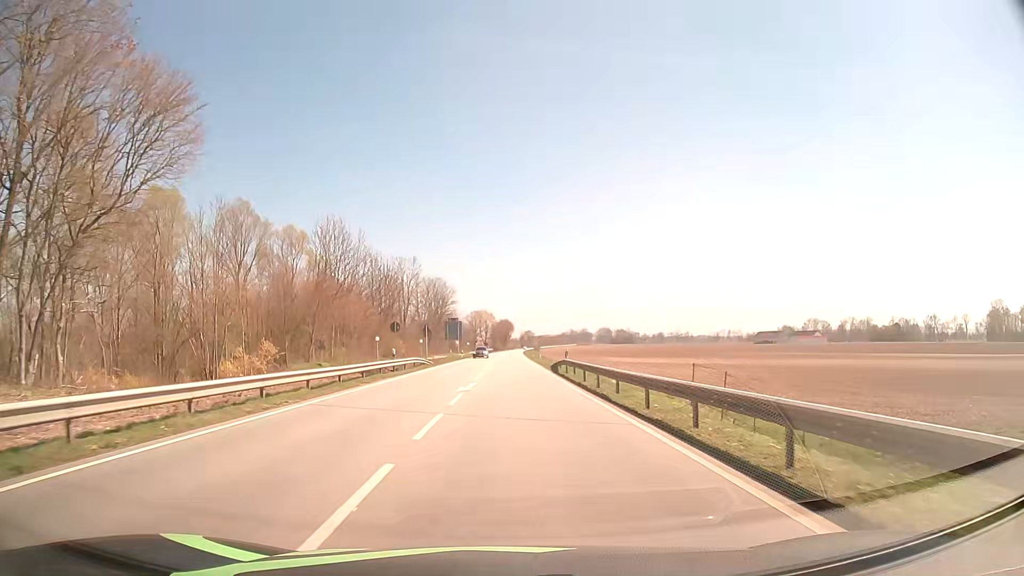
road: secondary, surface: asphalt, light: Day
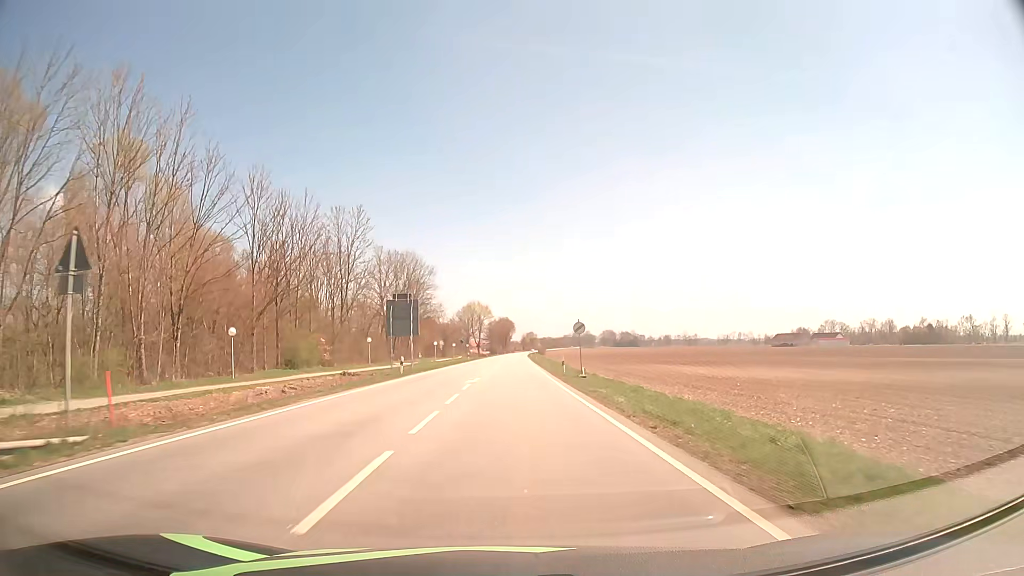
(+0.2, +47.4) m; 0°
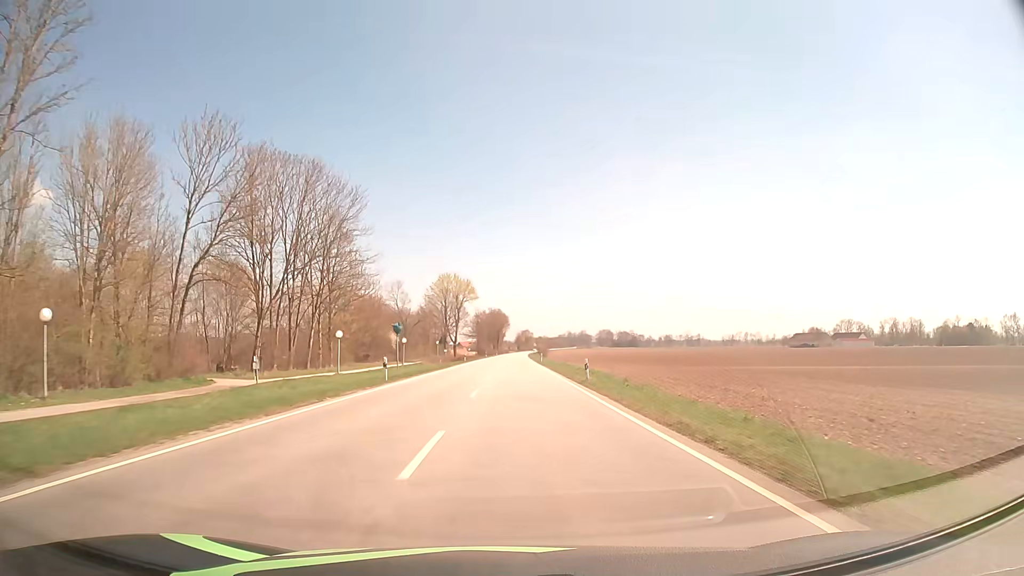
(0.0, +59.0) m; +1°
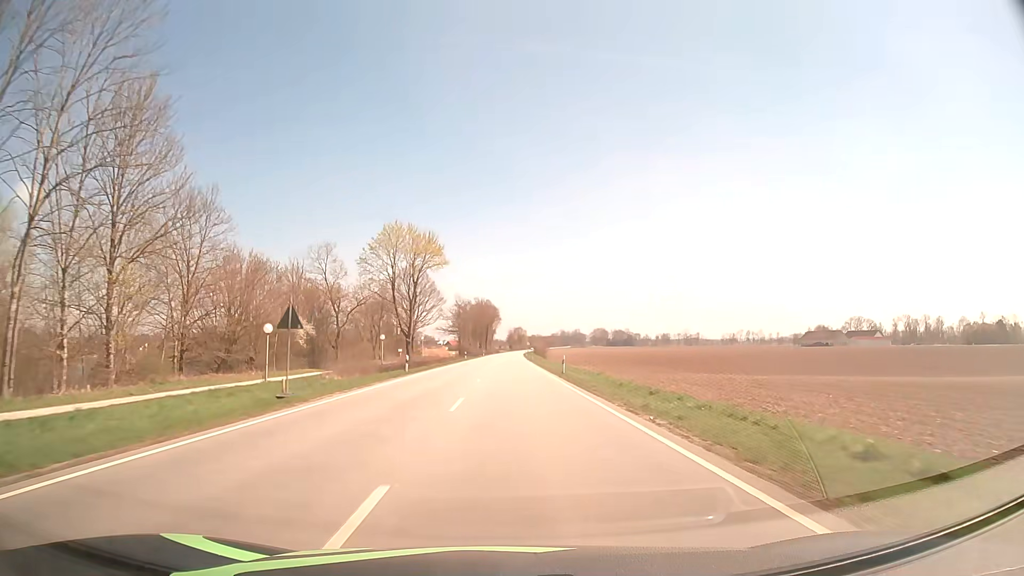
(+0.4, +41.0) m; +1°
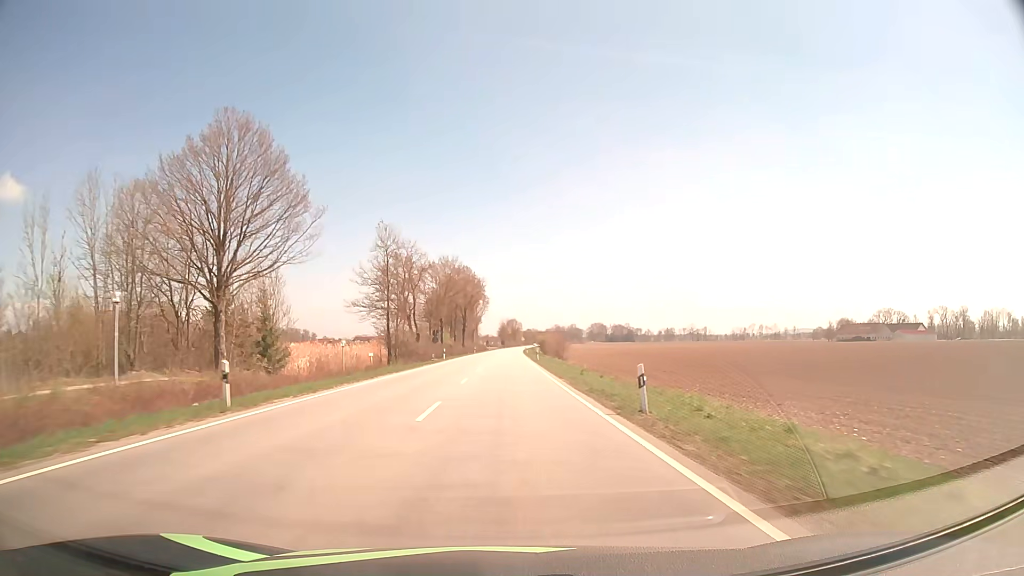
(+0.5, +75.2) m; +1°
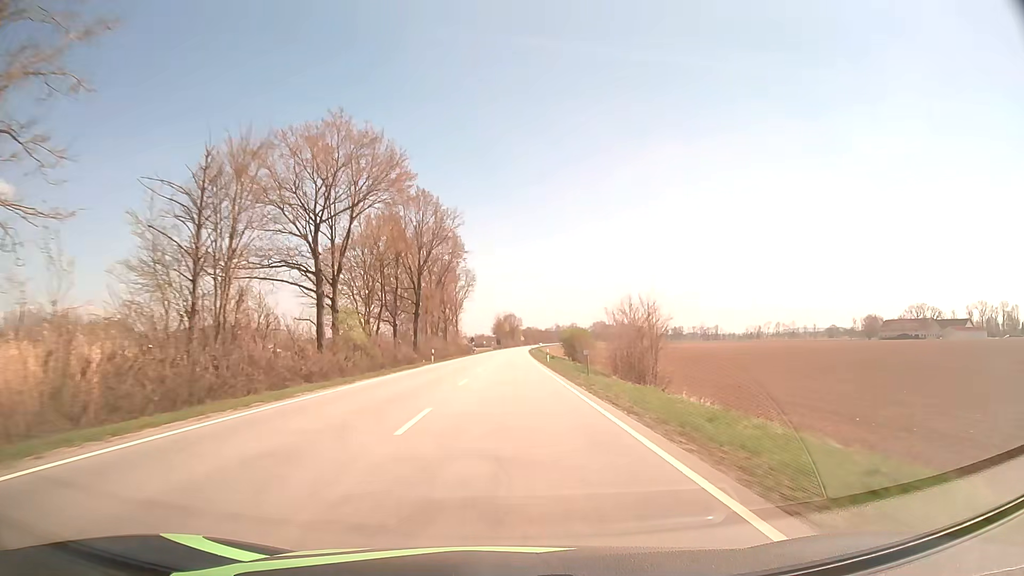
(+0.1, +62.4) m; 0°
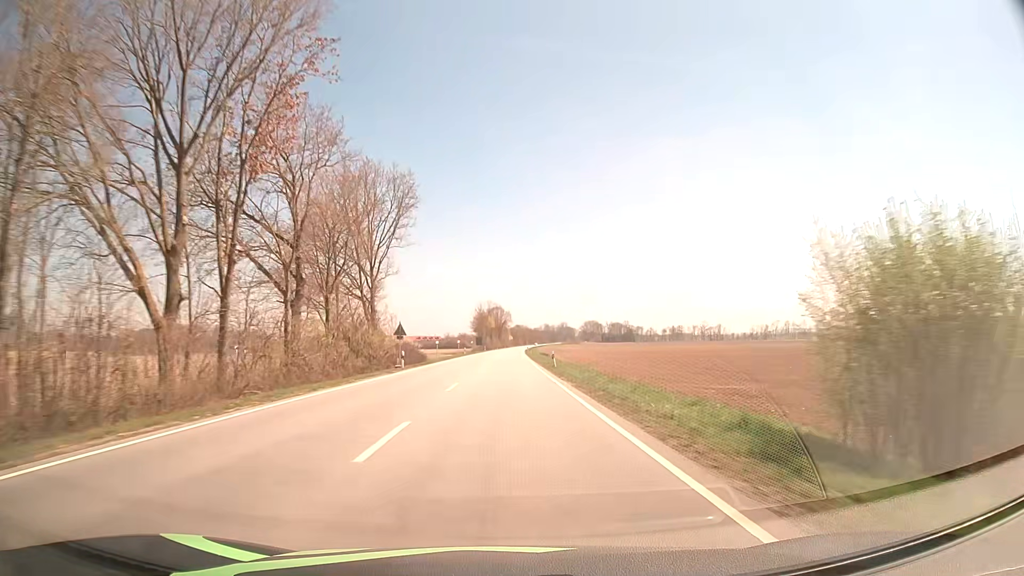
(+0.5, +62.5) m; +1°
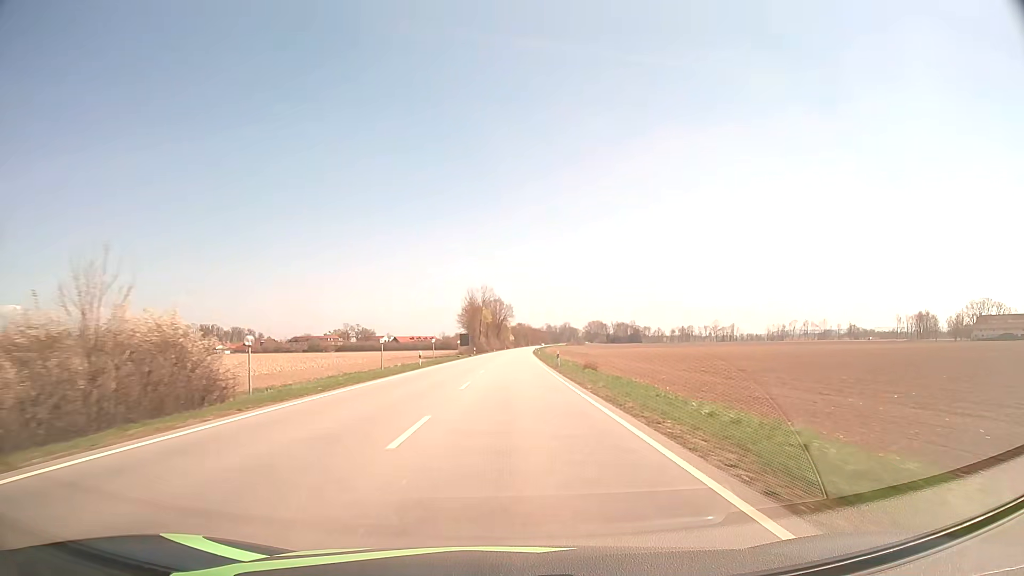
(-0.1, +47.1) m; 0°
(0, +10) (0, +20) (0, +30) (0, +40) (0, +50) (+1, +60) (+1, +70) (+1, +80) (+1, +90) (+2, +100) m
